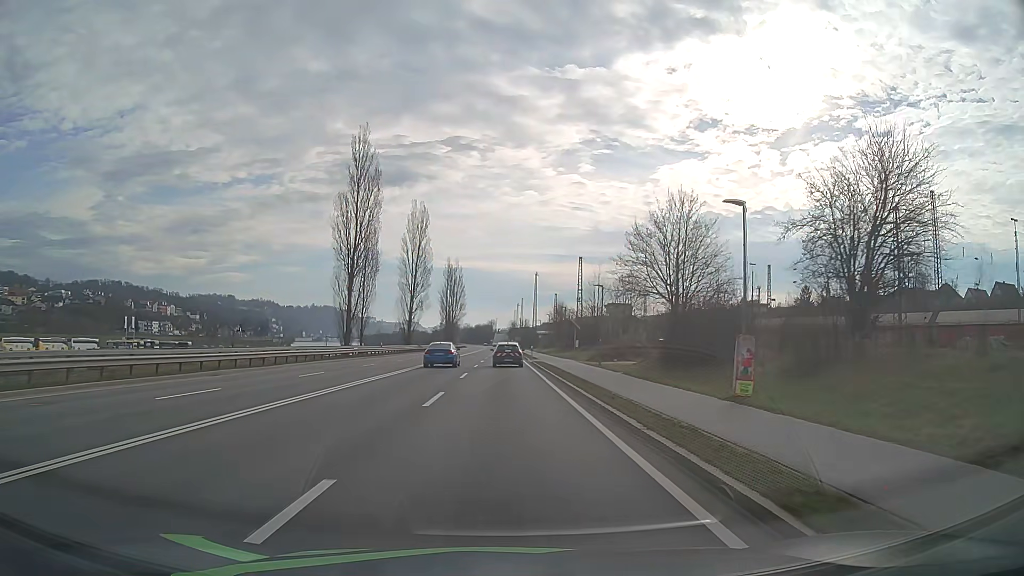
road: primary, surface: asphalt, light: Day
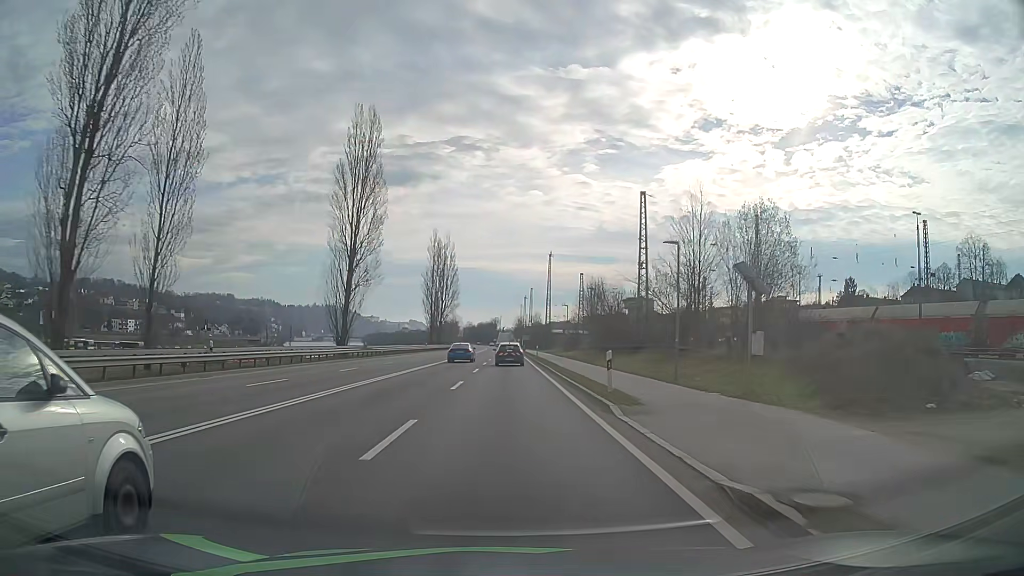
(-0.1, +42.5) m; -1°
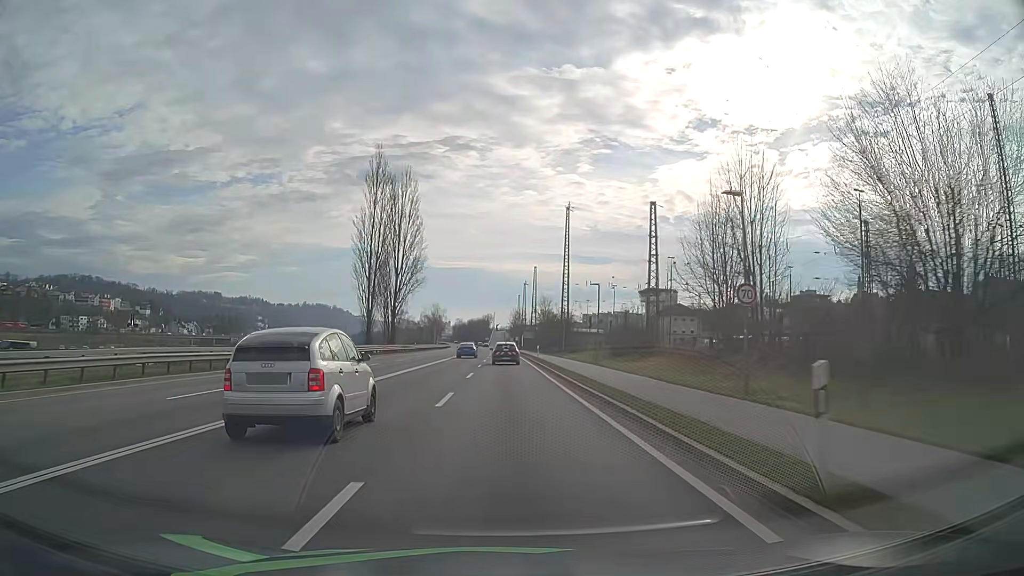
(+0.2, +53.8) m; +1°
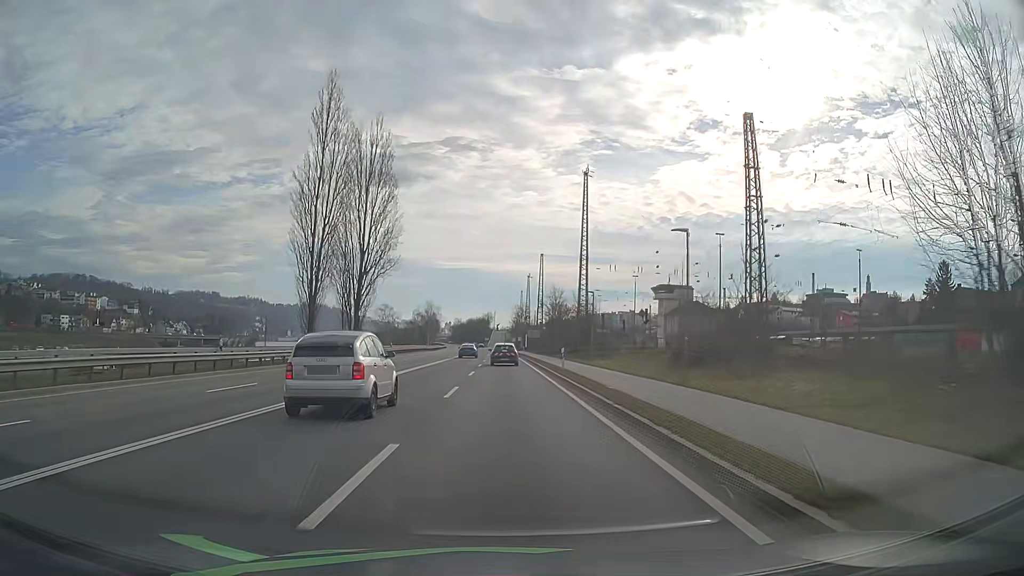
(0.0, +21.6) m; 0°
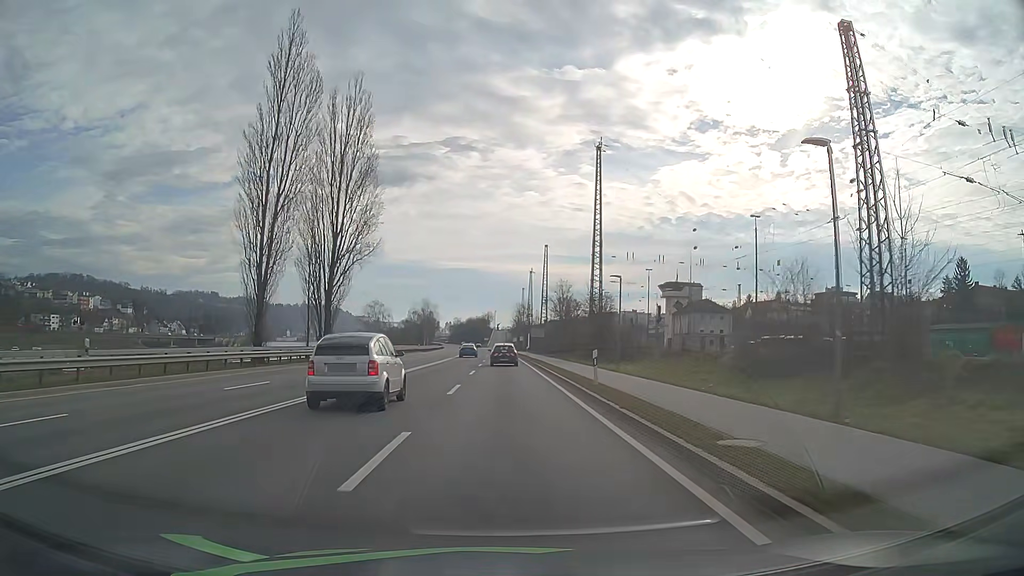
(0.0, +10.8) m; 0°
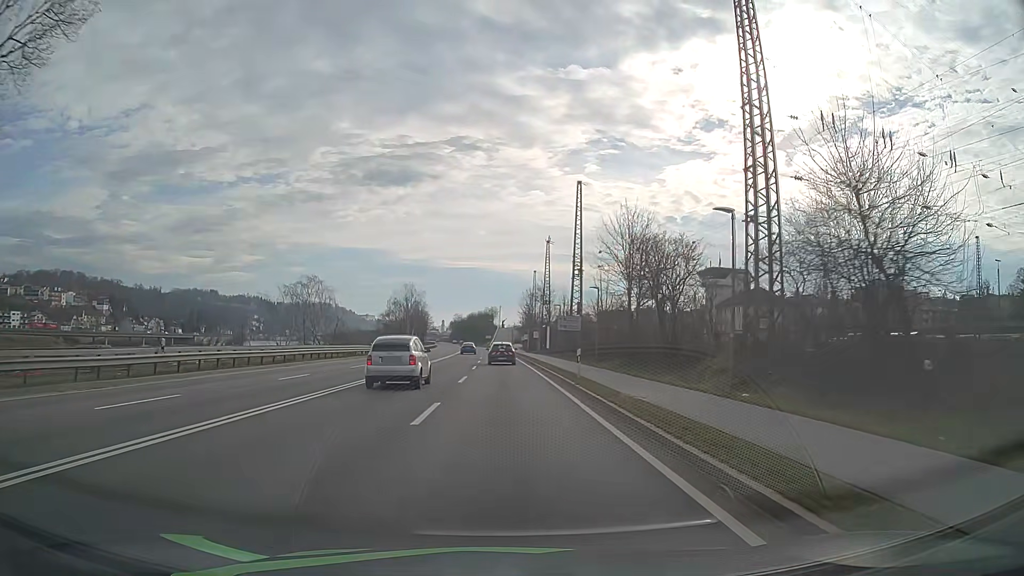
(-0.1, +43.2) m; 0°
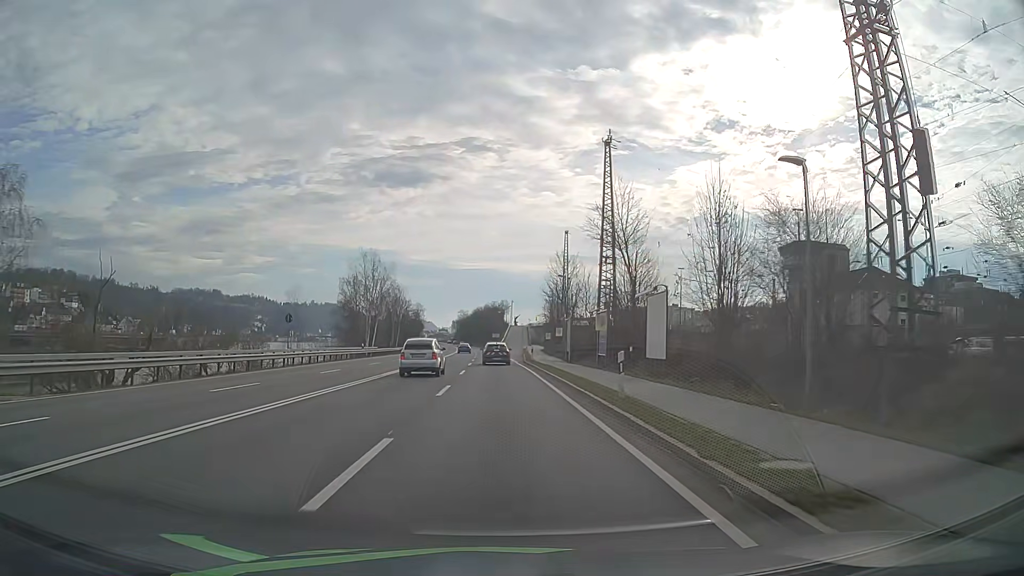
(-0.4, +54.2) m; -1°
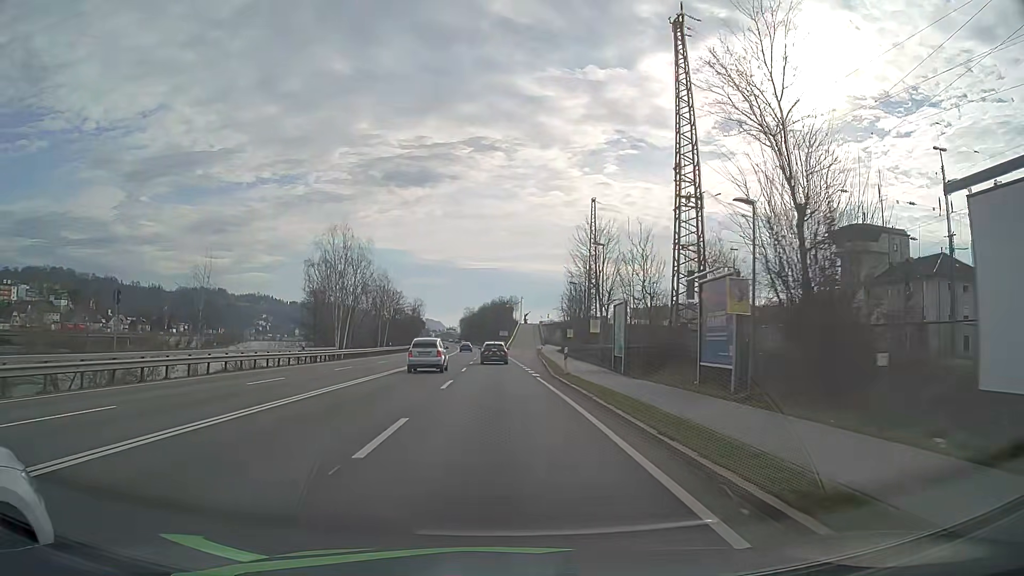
(-0.2, +21.7) m; -1°
(0, +10) (0, +20) (0, +30) (-1, +40) (-1, +50) (-1, +60) (-1, +70) (-2, +80) (-2, +90) (-3, +100) m
